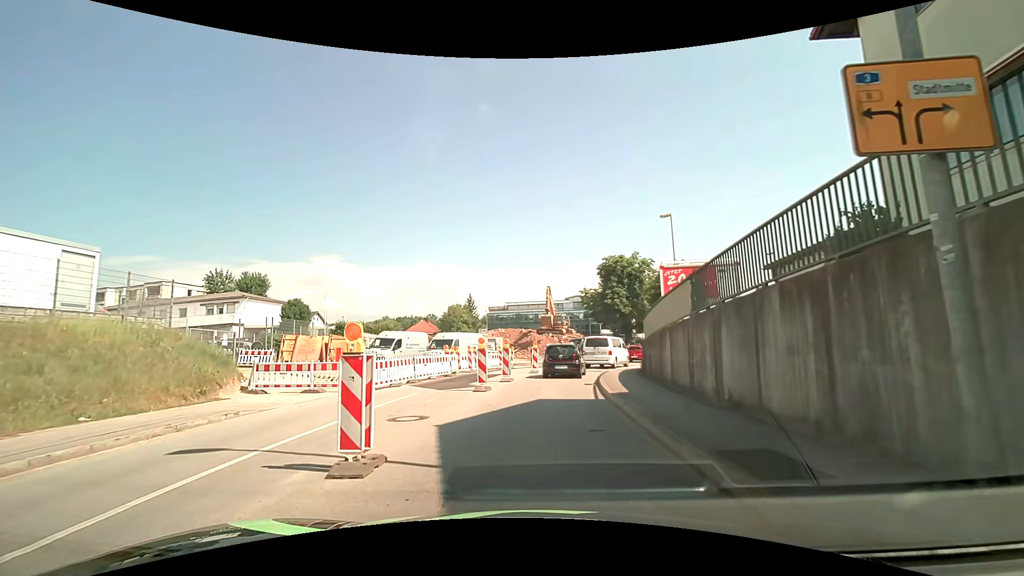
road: tertiary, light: Day
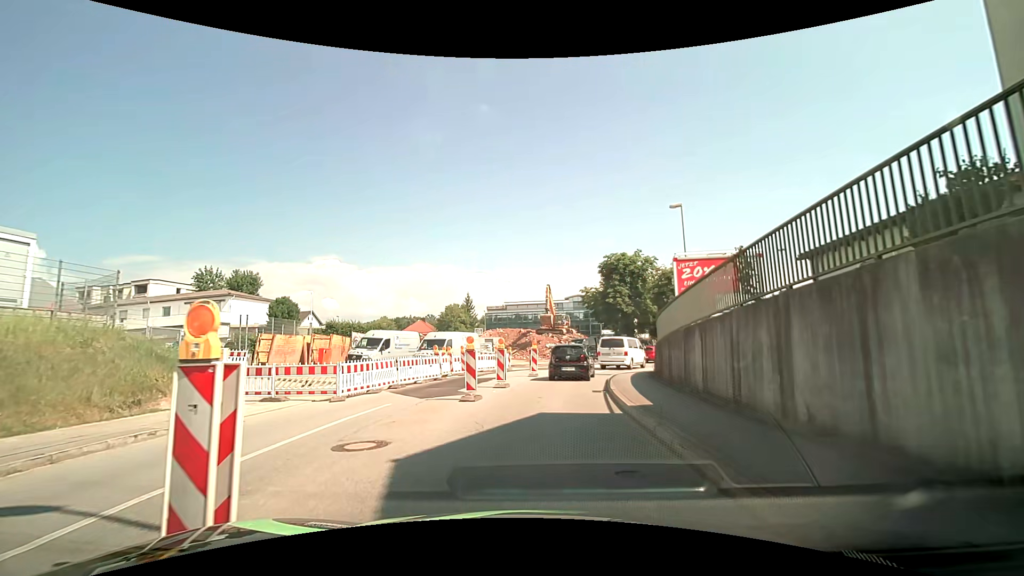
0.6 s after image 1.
(0.0, +2.6) m; 0°
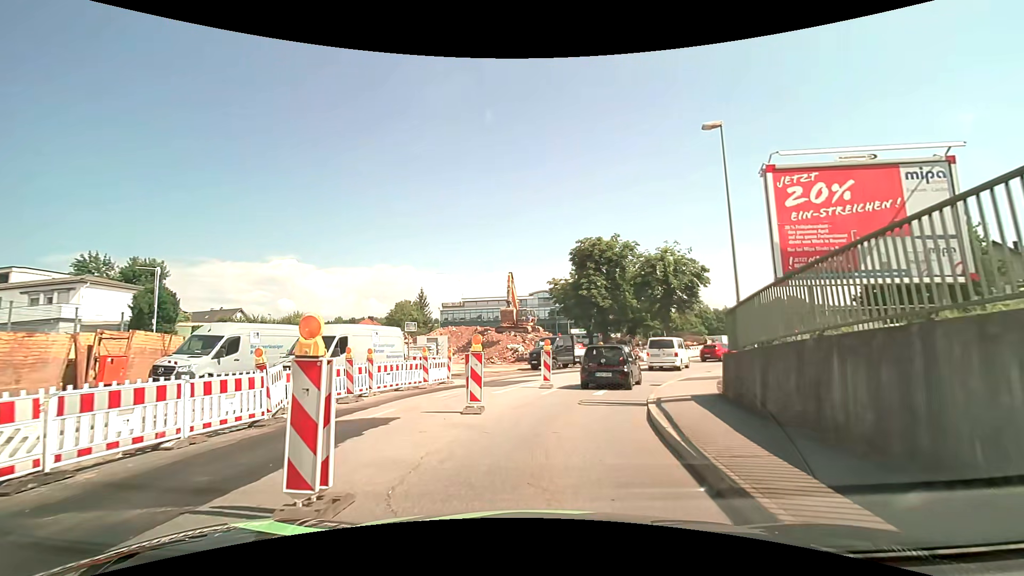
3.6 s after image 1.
(+0.5, +12.6) m; +6°
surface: asphalt
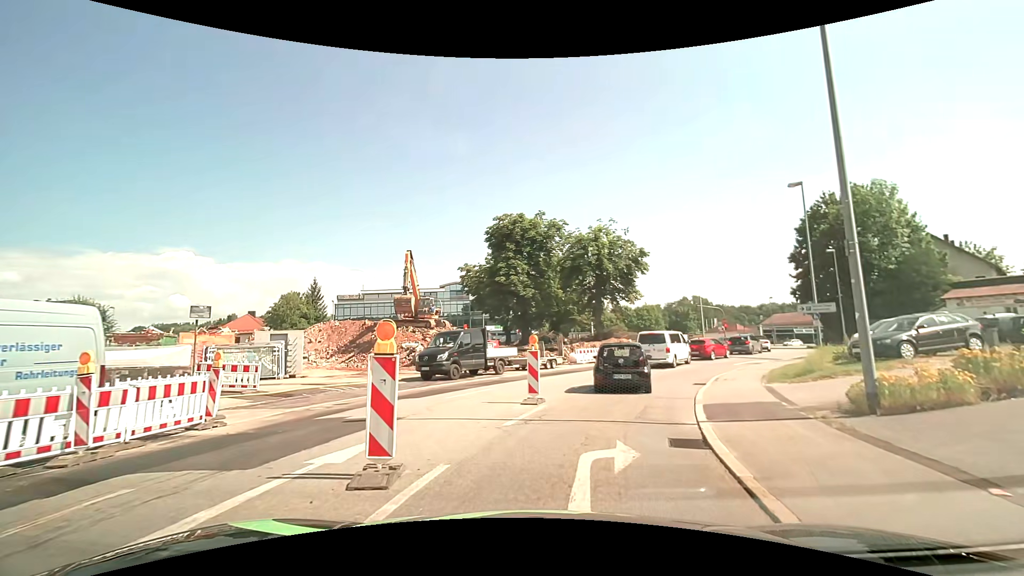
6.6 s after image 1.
(+0.7, +11.9) m; +8°
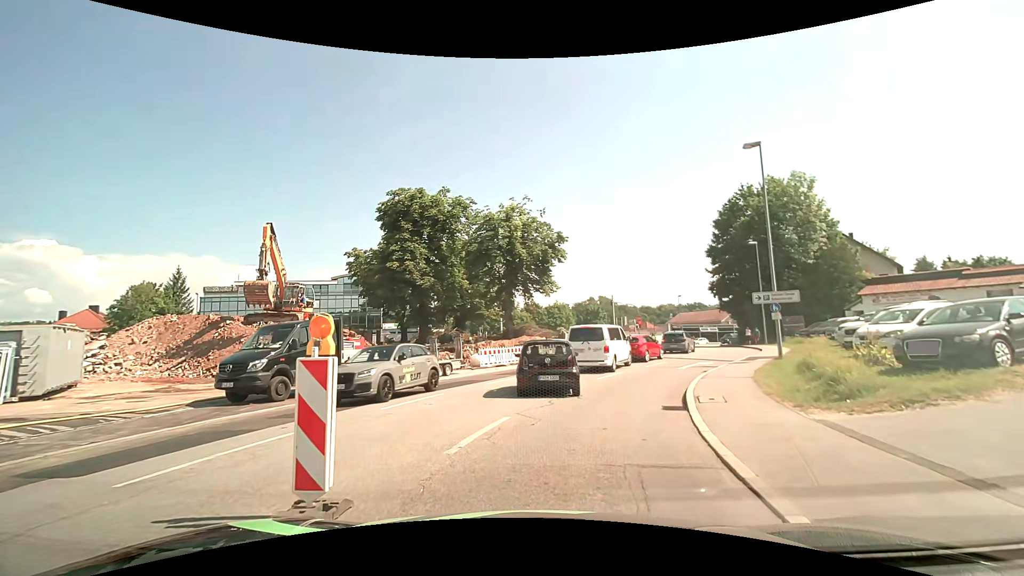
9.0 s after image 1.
(+0.7, +7.9) m; +10°
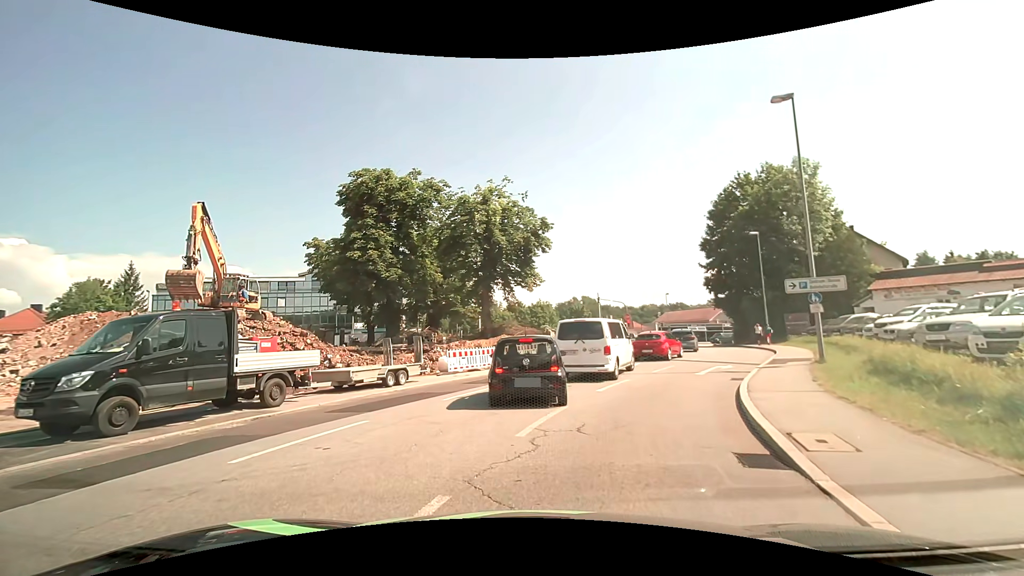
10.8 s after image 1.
(+0.2, +4.9) m; +3°
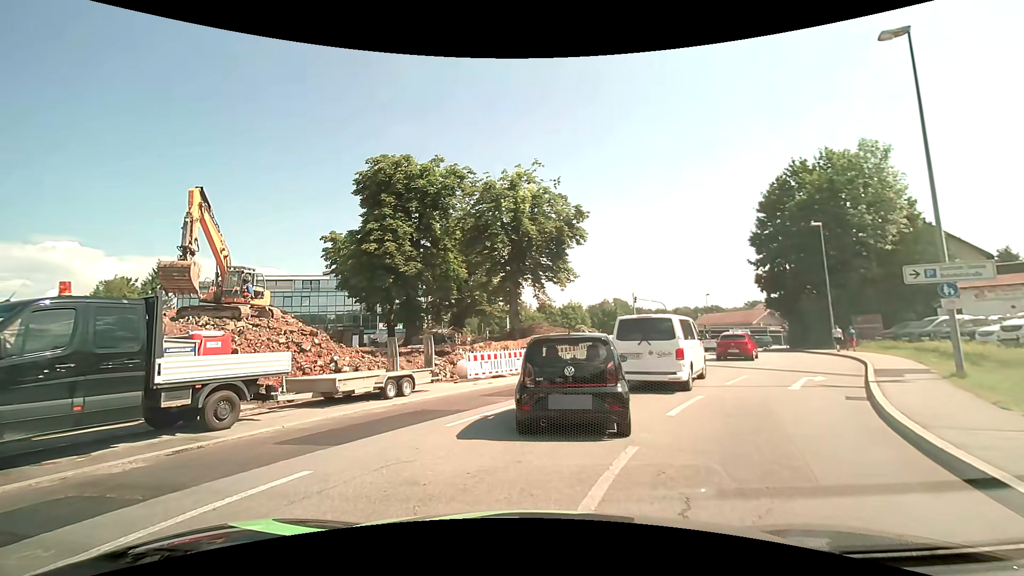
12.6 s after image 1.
(-0.2, +3.7) m; -4°
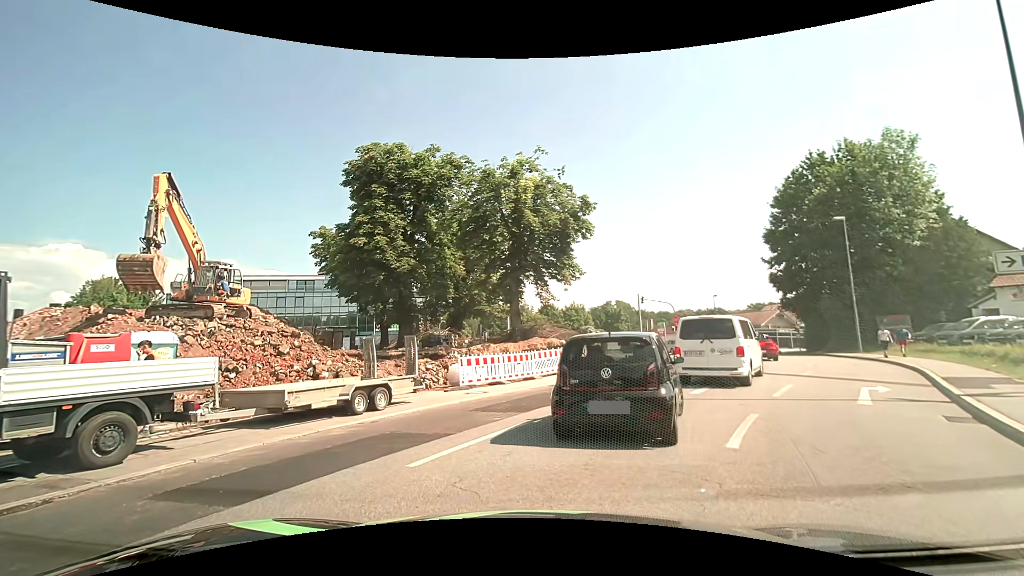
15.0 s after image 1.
(0.0, +2.6) m; -1°
